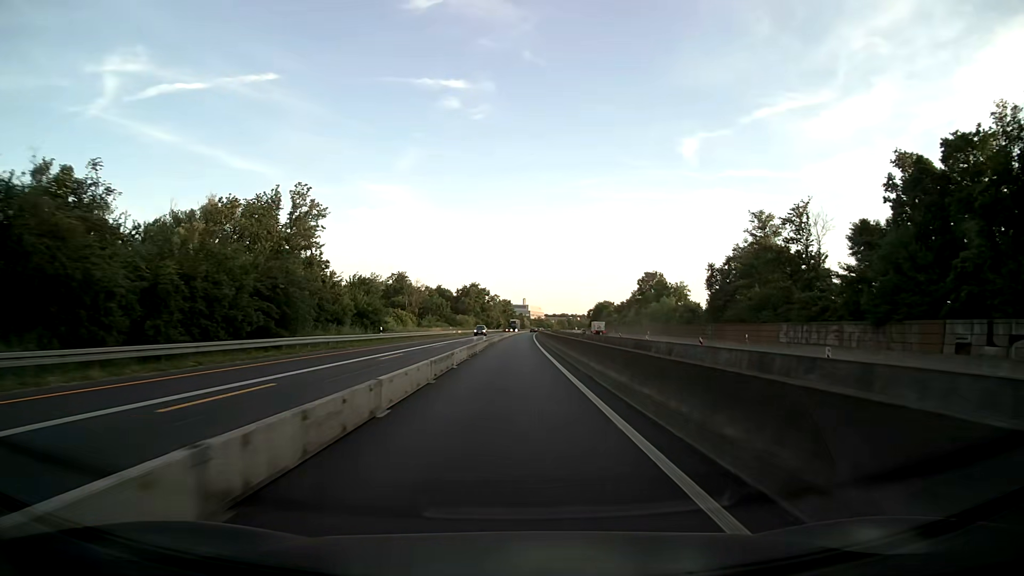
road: motorway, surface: asphalt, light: Day
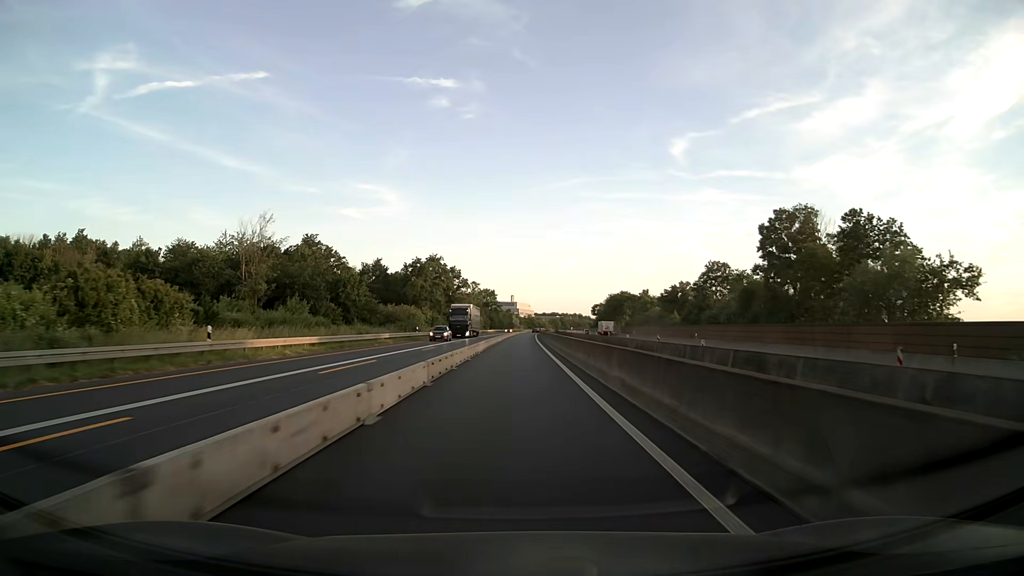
(+1.0, +79.2) m; +1°
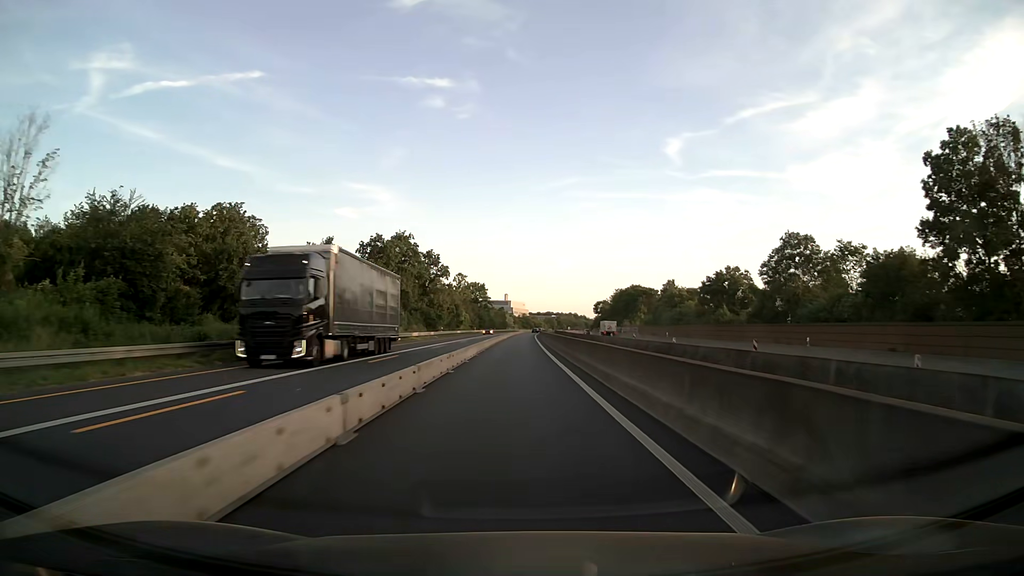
(0.0, +31.7) m; 0°
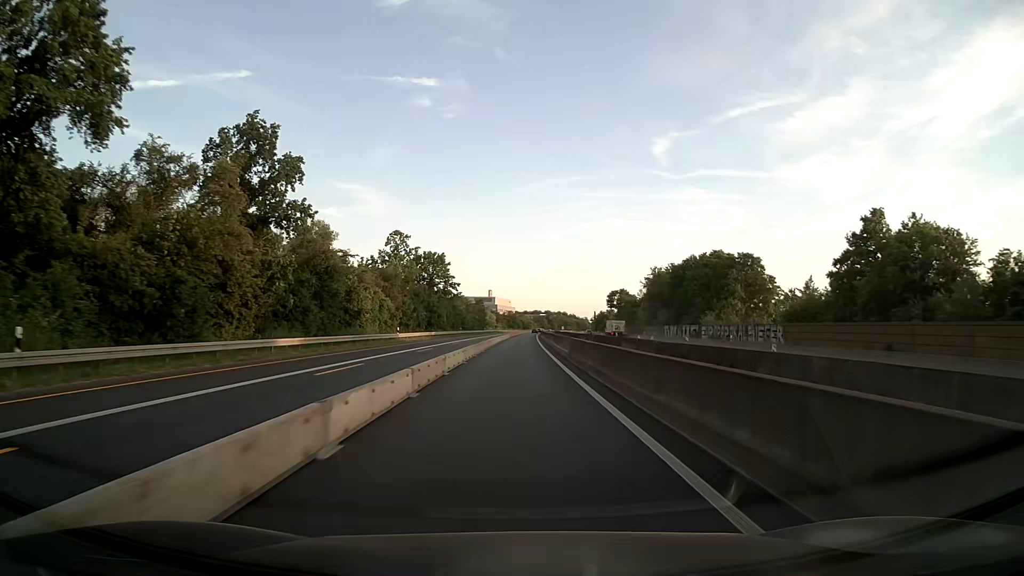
(+0.8, +79.1) m; +1°
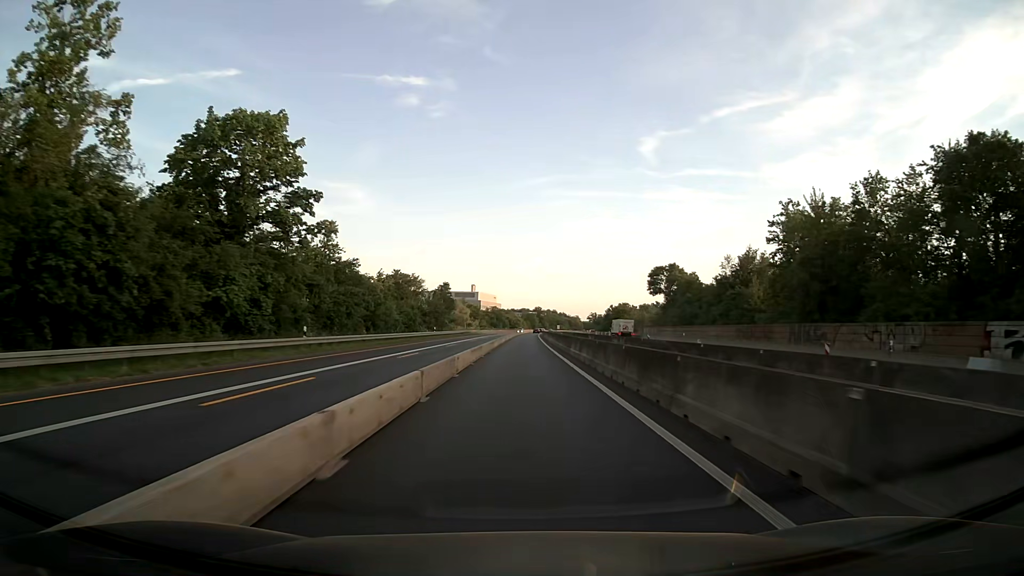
(+0.7, +79.2) m; +1°
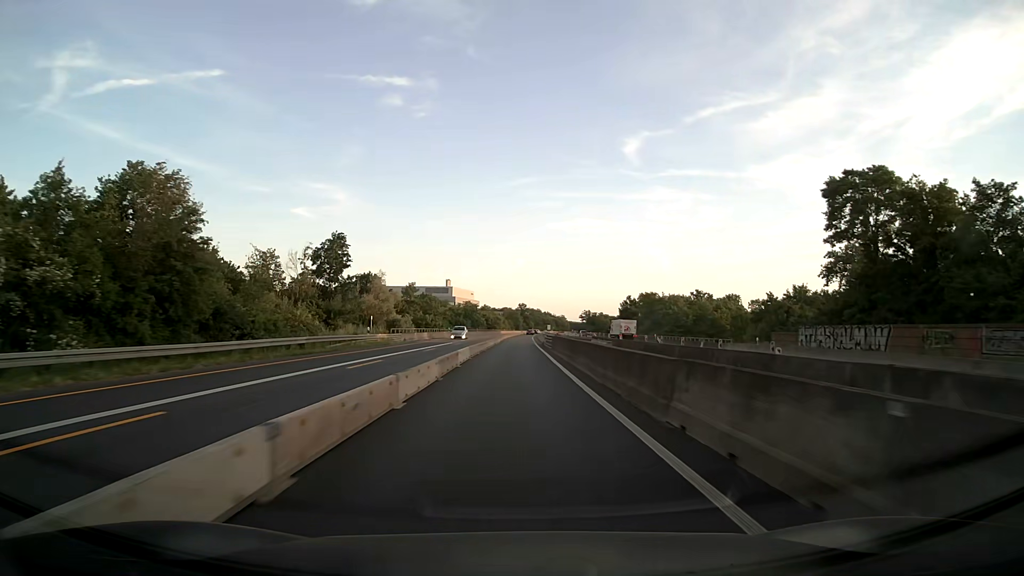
(+1.4, +79.3) m; +2°
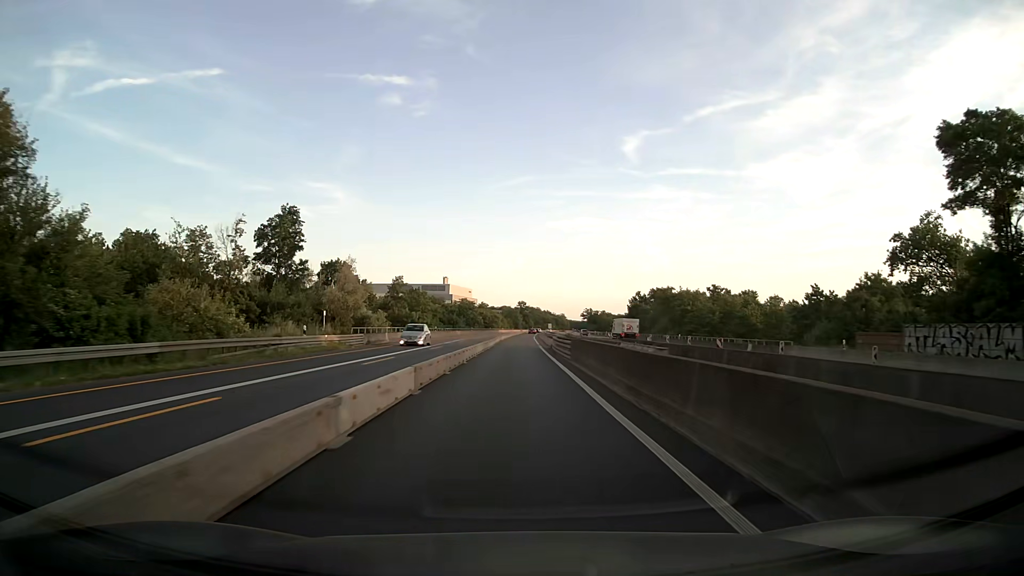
(0.0, +15.9) m; 0°
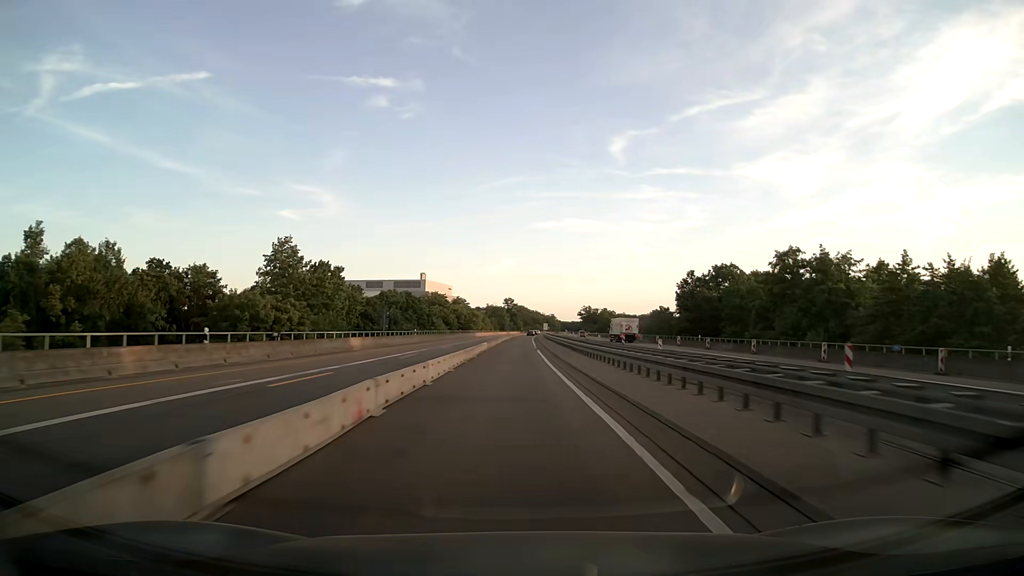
(+0.5, +63.4) m; +1°
(0, +10) (0, +20) (0, +30) (0, +40) (0, +50) (0, +60) (+1, +70) (+1, +80) (+1, +90) (+1, +100) m
